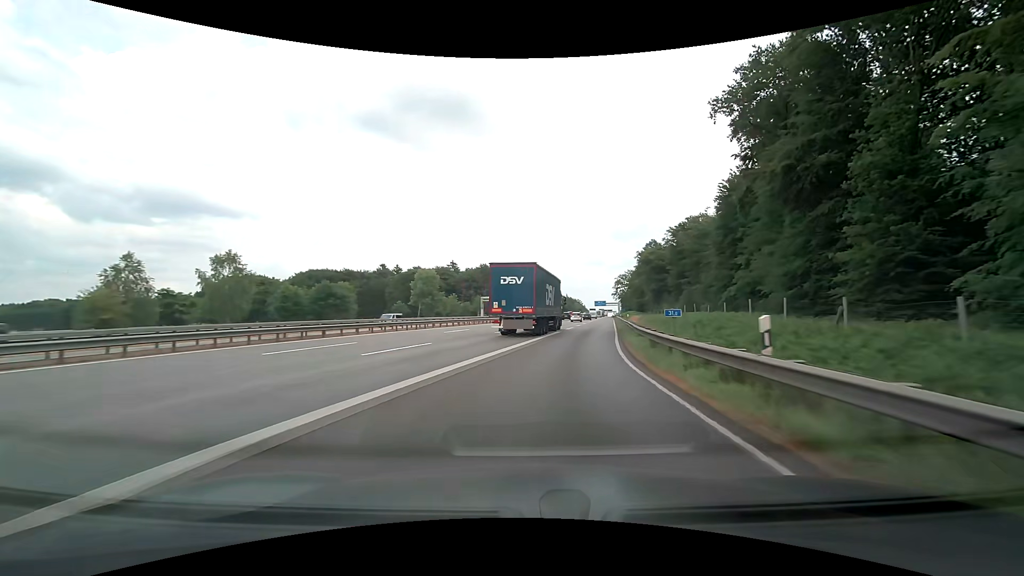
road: motorway_link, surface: asphalt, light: Day
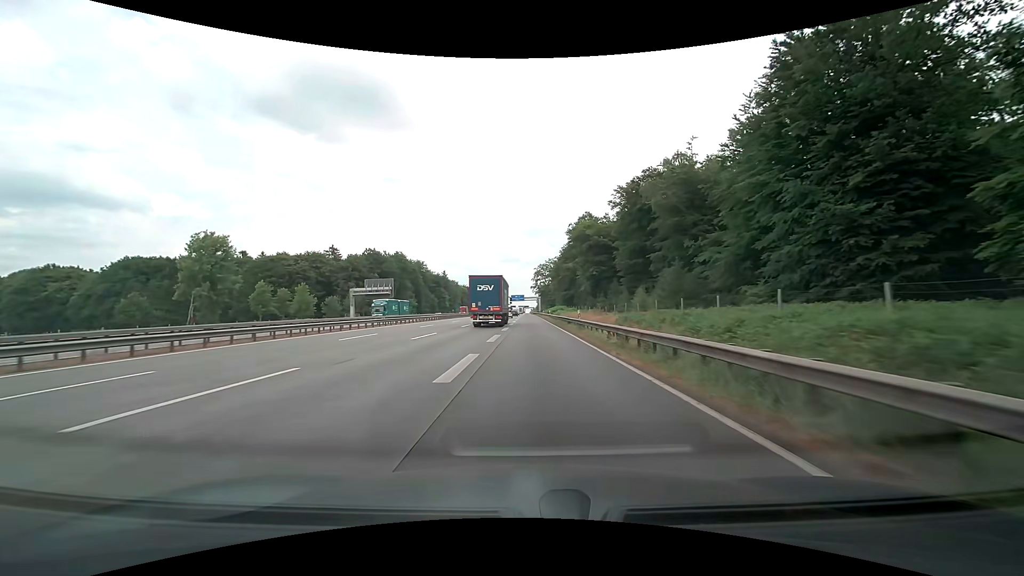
(+6.0, +45.0) m; +11°
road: motorway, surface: concrete
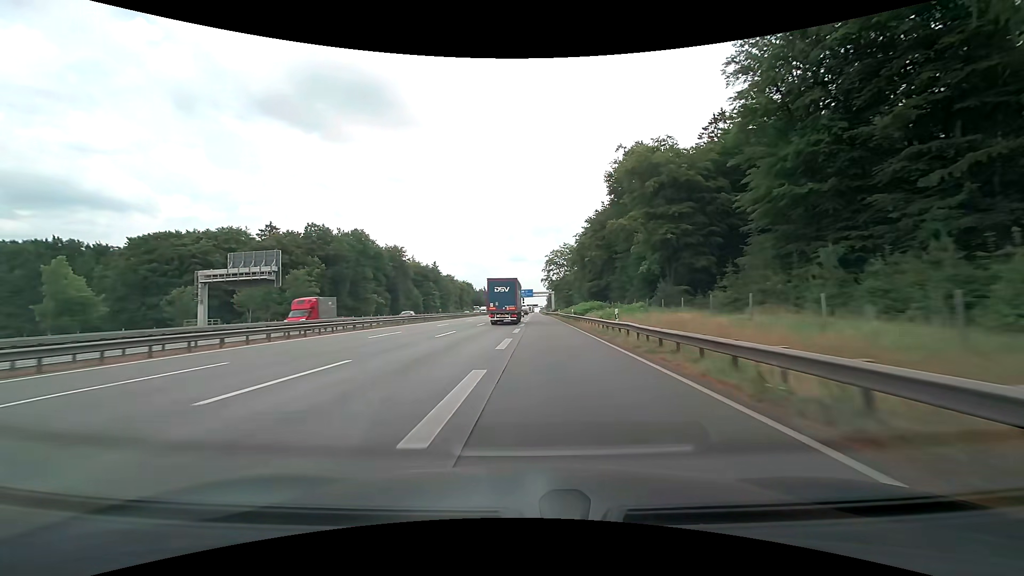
(-0.1, +53.2) m; -1°
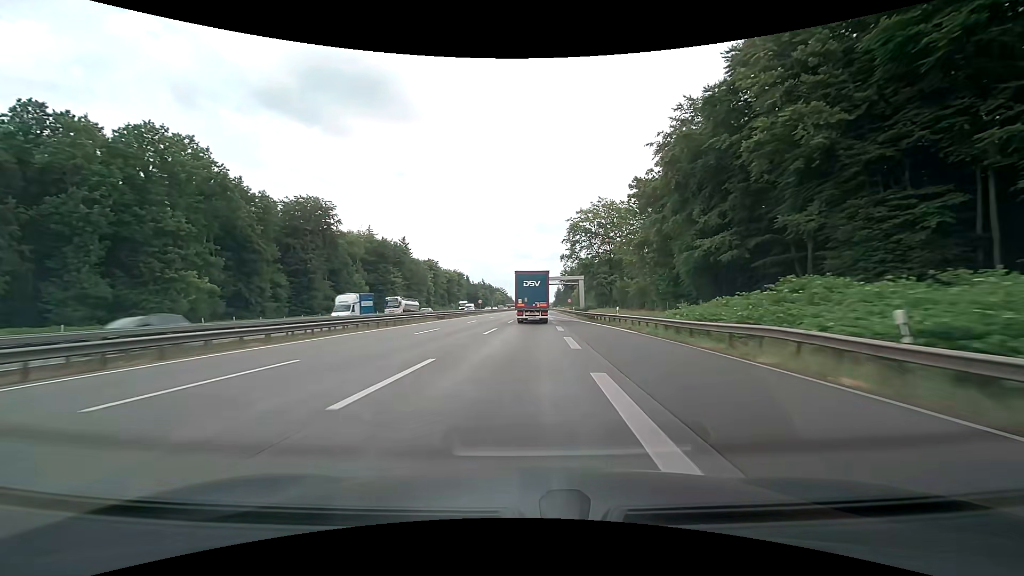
(-1.0, +73.5) m; -1°
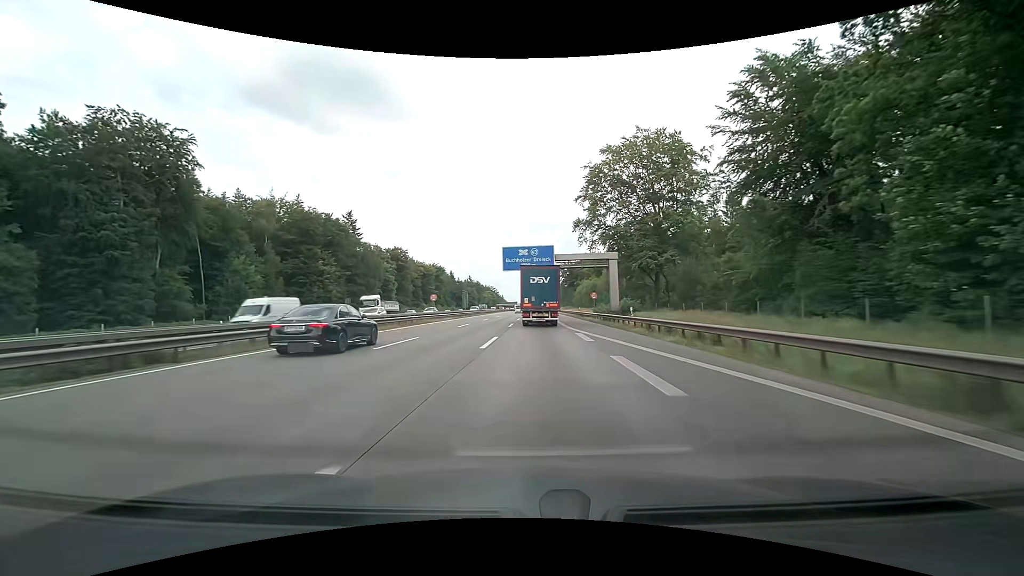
(+0.4, +44.5) m; +1°
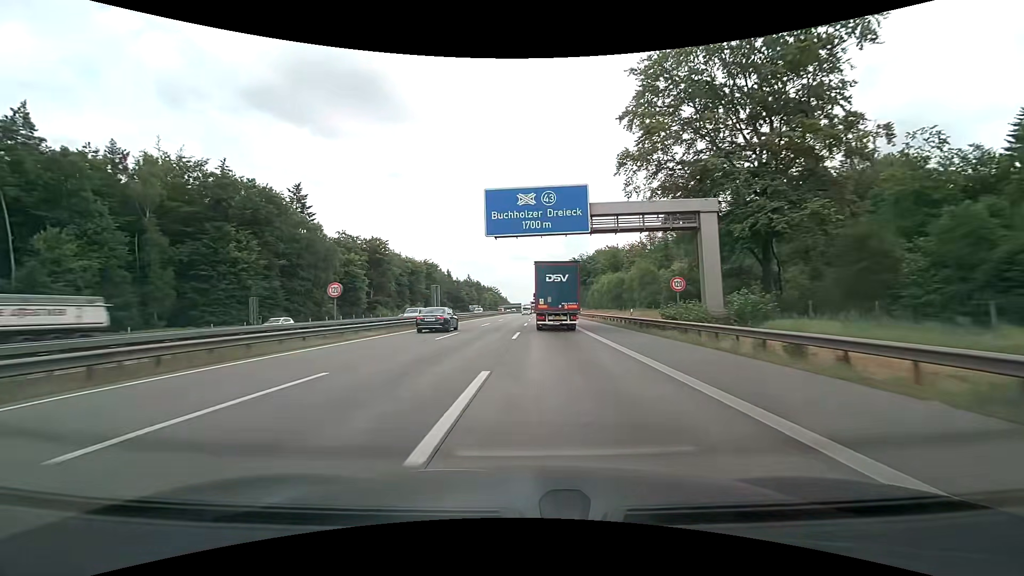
(0.0, +29.9) m; -1°
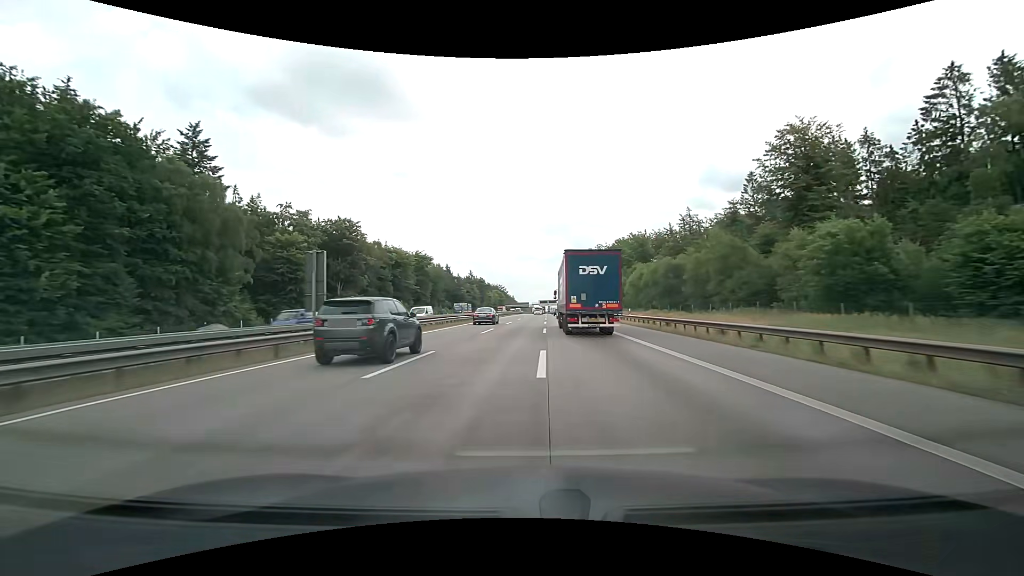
(-0.2, +31.1) m; -1°
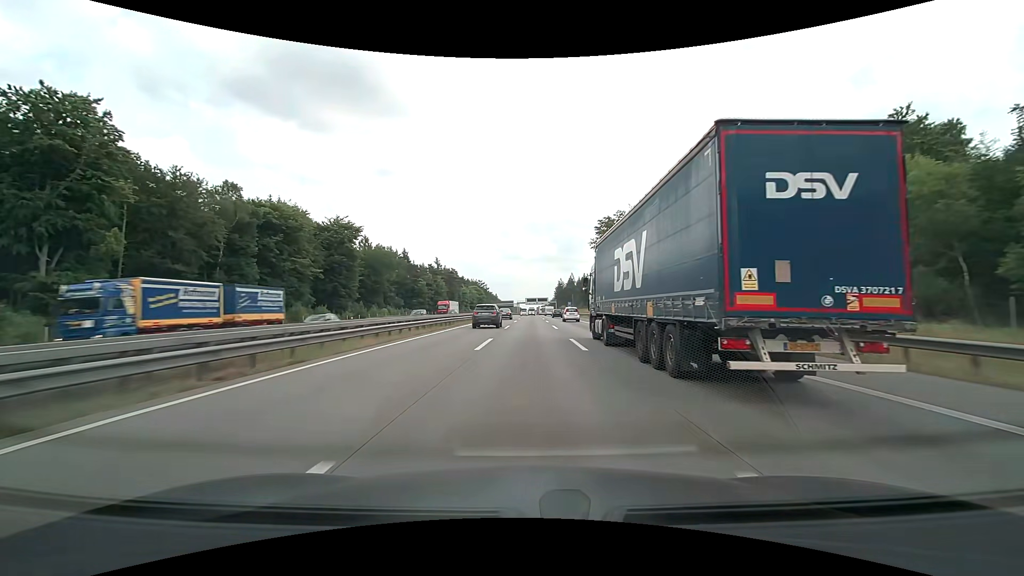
(+0.8, +66.2) m; +2°
(0, +10) (0, +20) (0, +30) (0, +40) (0, +50) (+1, +60) (+1, +70) (+1, +80) (+1, +90) (+1, +100) m
